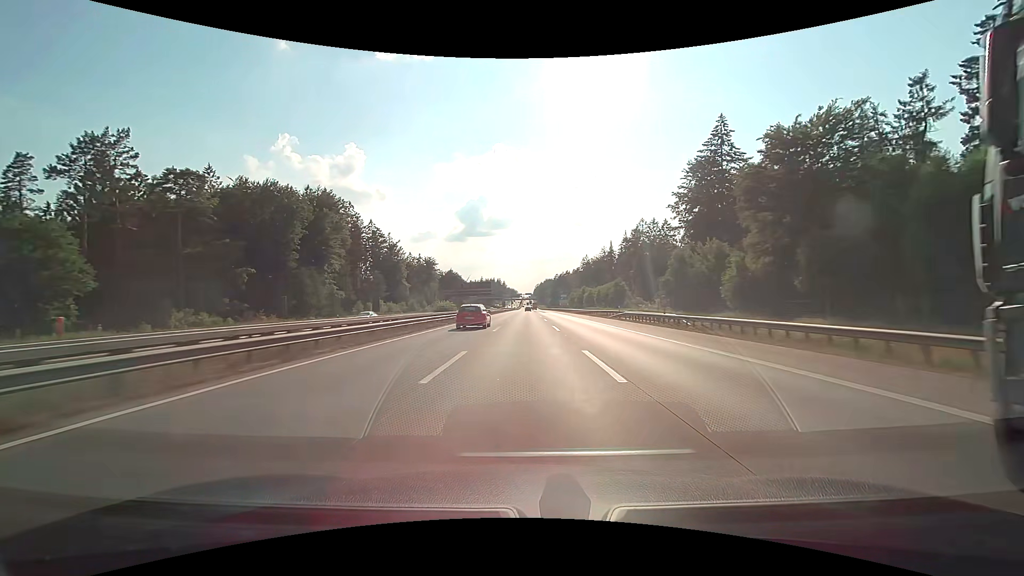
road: motorway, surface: concrete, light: Day
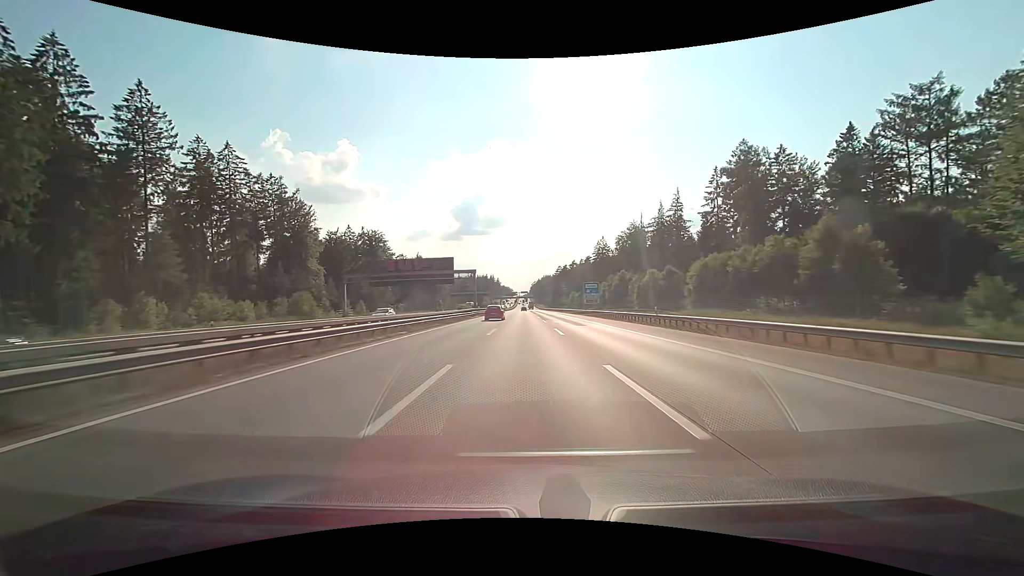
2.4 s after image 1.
(+0.1, +76.1) m; 0°
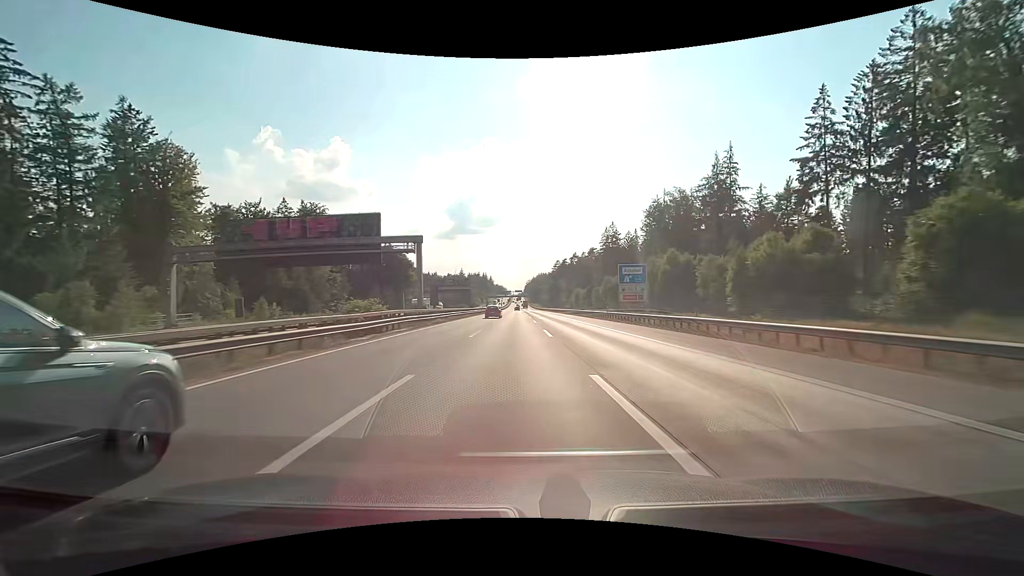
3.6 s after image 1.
(+0.2, +38.0) m; +1°
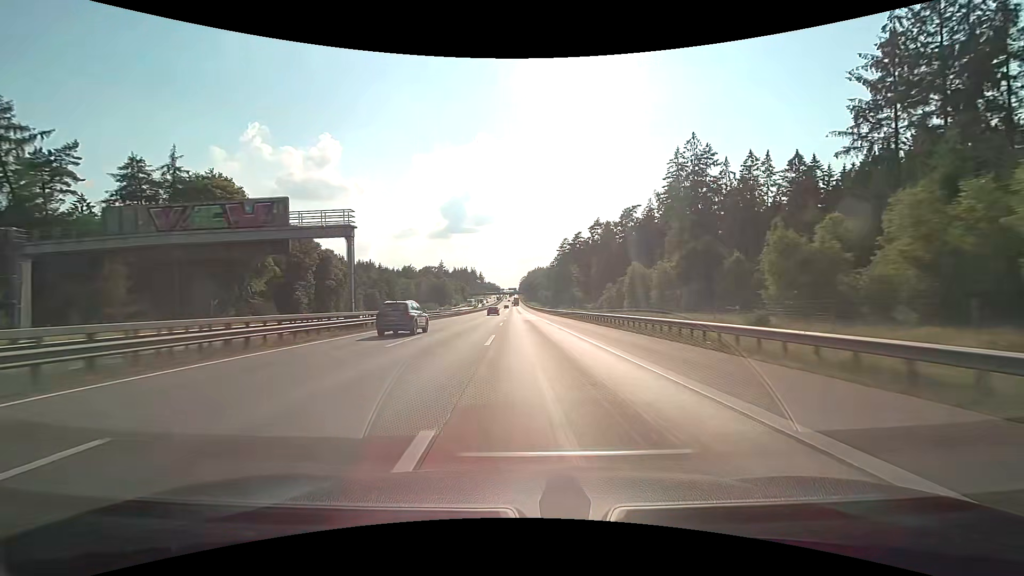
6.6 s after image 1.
(+1.0, +95.1) m; +1°
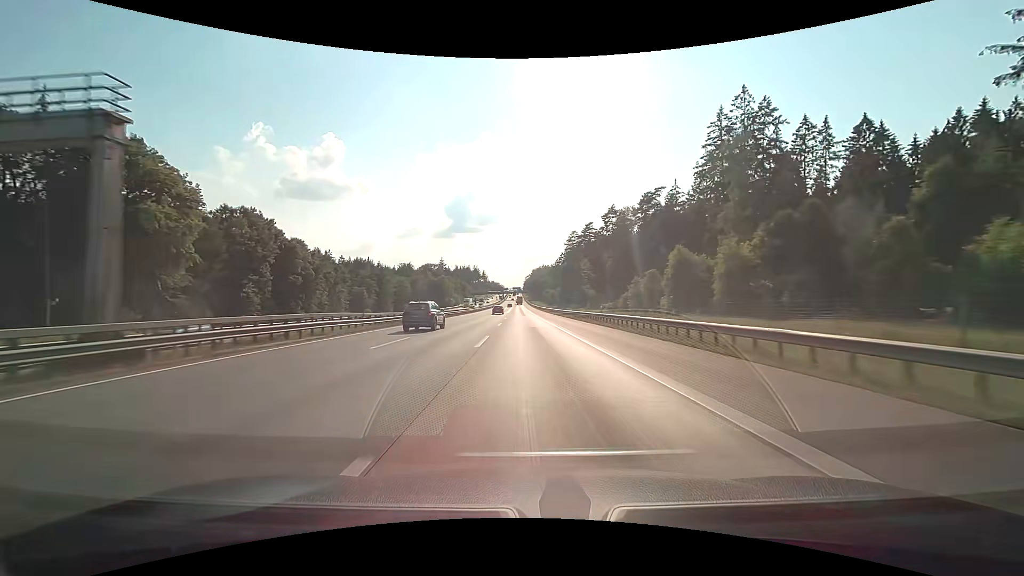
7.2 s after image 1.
(-0.1, +19.0) m; 0°
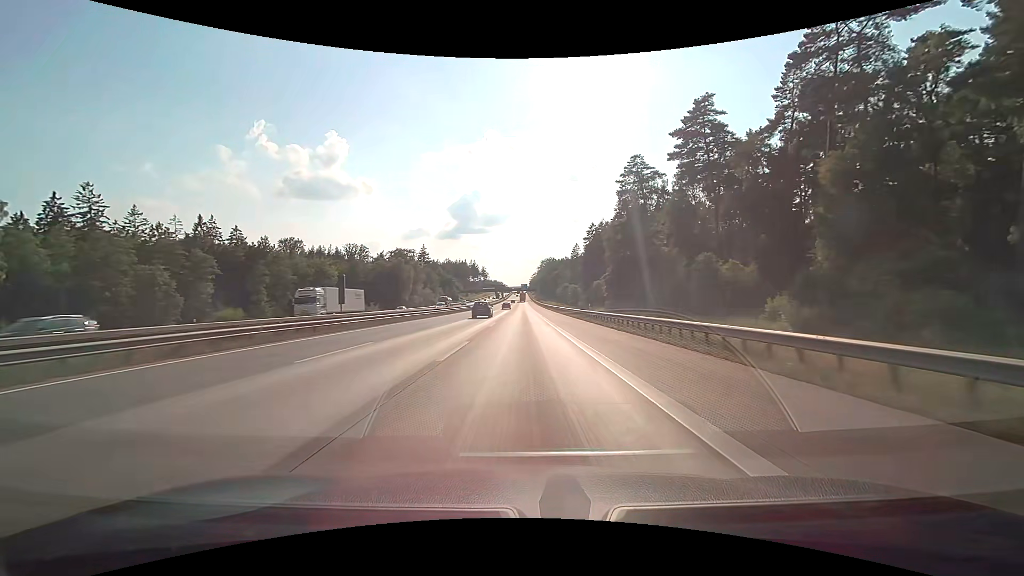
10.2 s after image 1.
(-1.1, +95.3) m; -1°
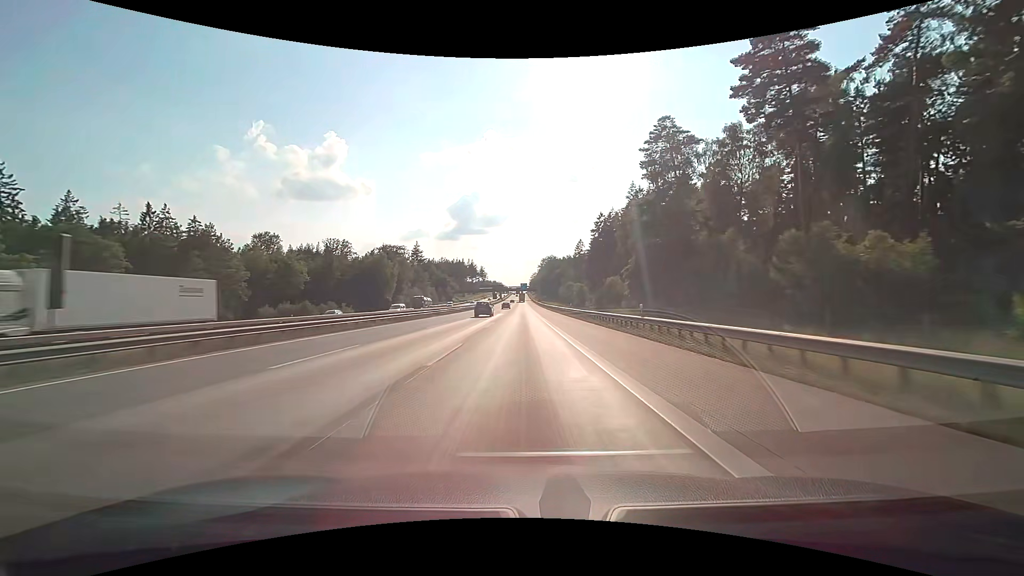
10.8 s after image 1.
(0.0, +19.0) m; 0°
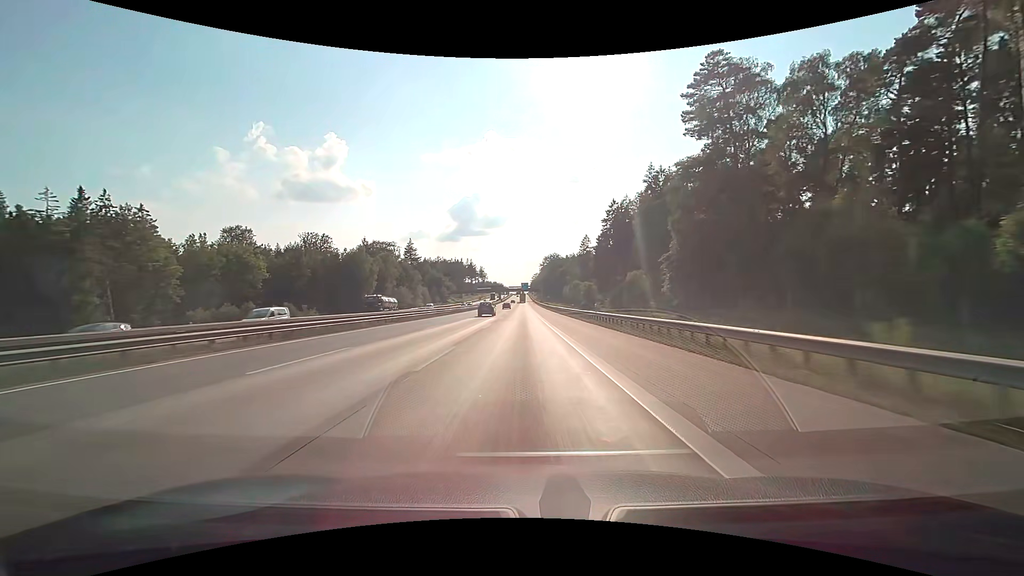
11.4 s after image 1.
(0.0, +19.0) m; 0°
(0, +10) (0, +20) (0, +30) (0, +40) (0, +50) (0, +60) (0, +70) (0, +80) (0, +90) (0, +100) m
